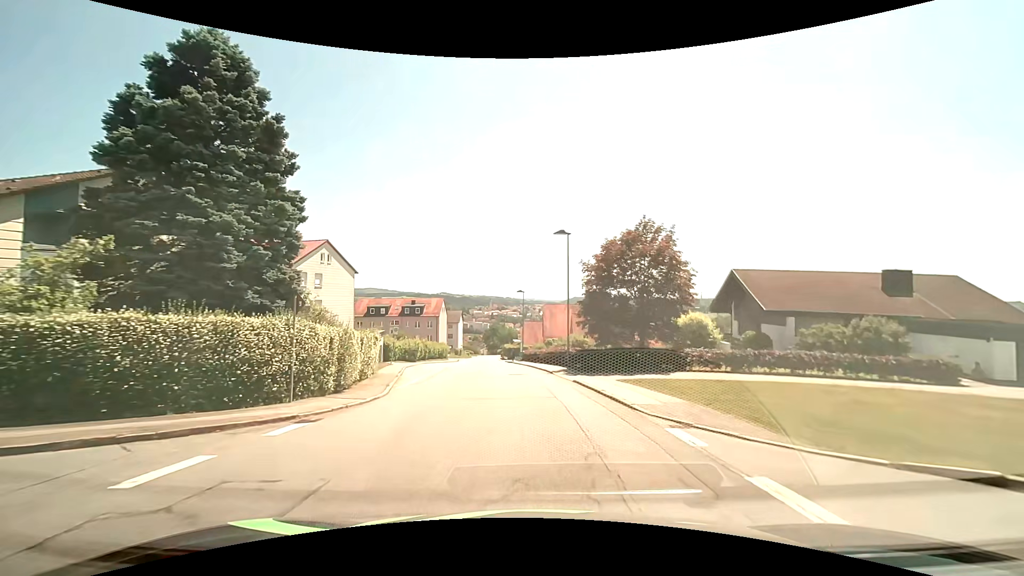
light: Day
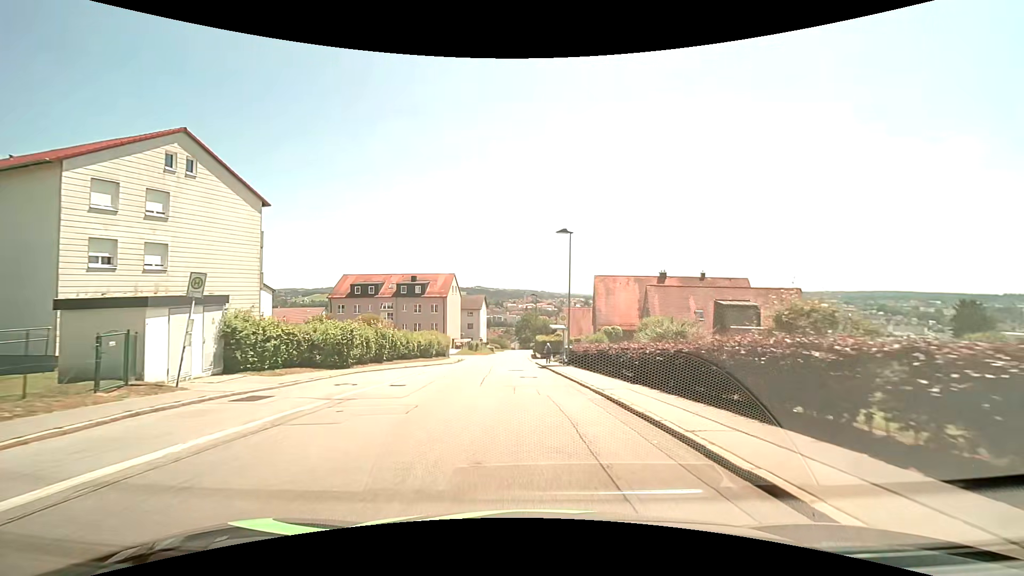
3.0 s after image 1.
(-1.2, +28.4) m; -4°
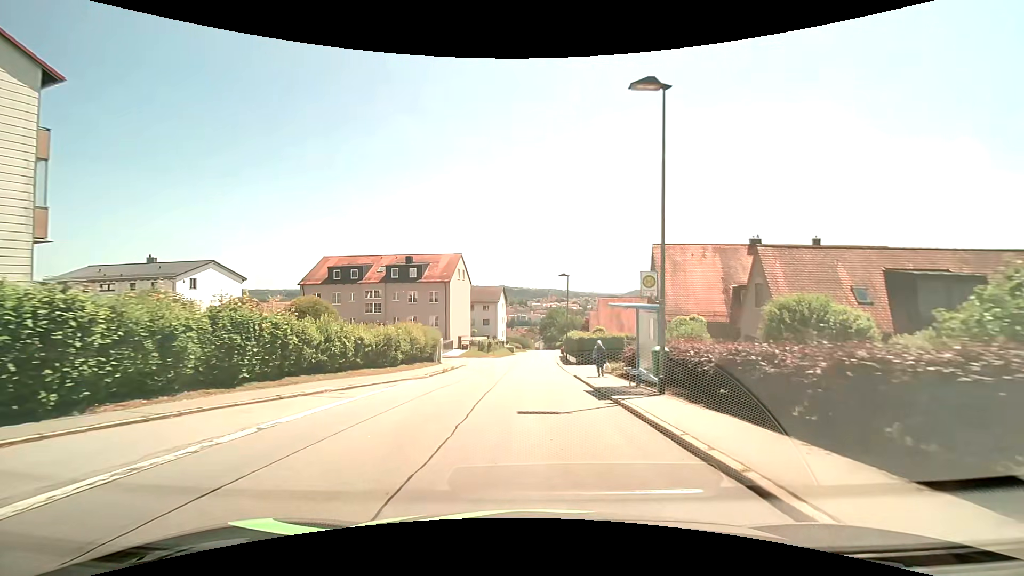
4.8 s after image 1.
(-0.3, +17.4) m; -3°
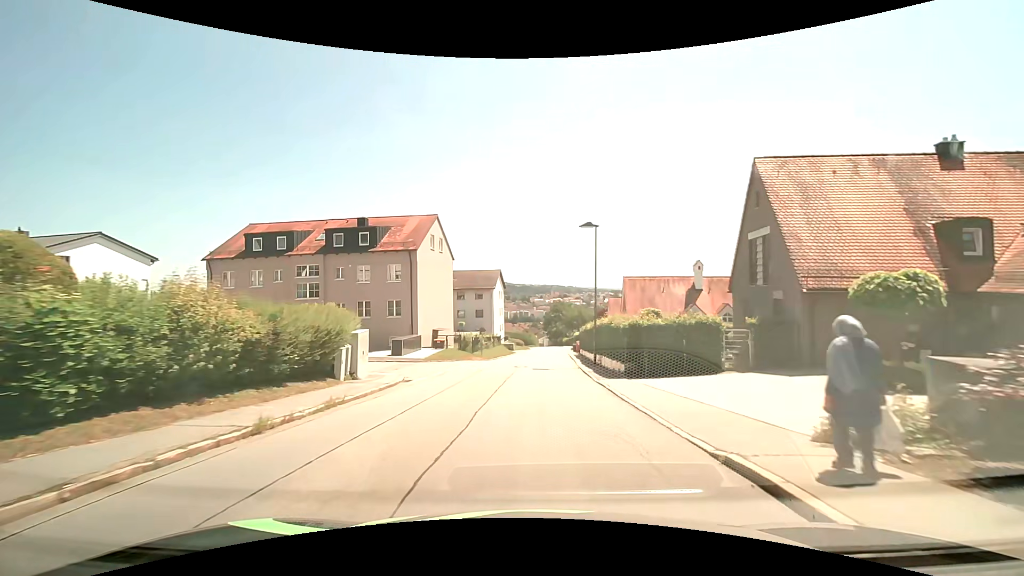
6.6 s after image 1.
(-0.1, +17.8) m; 0°
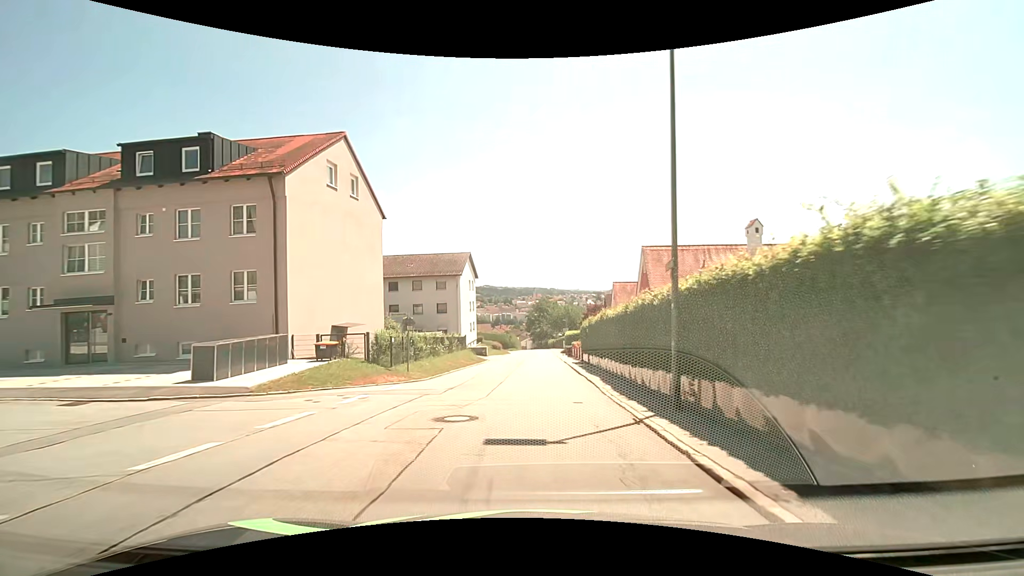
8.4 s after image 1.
(+0.3, +18.3) m; +2°
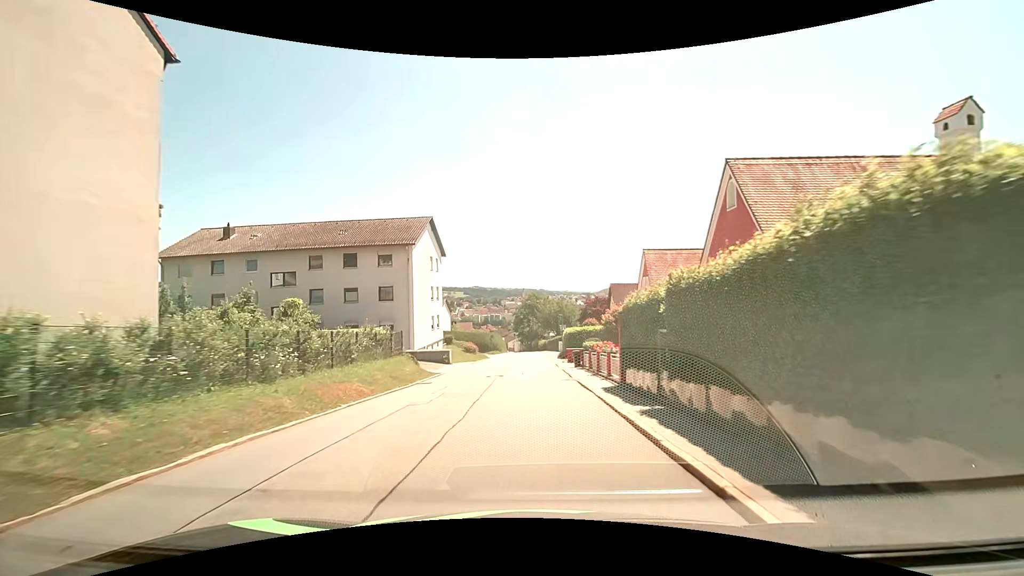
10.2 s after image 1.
(+0.2, +18.5) m; +1°
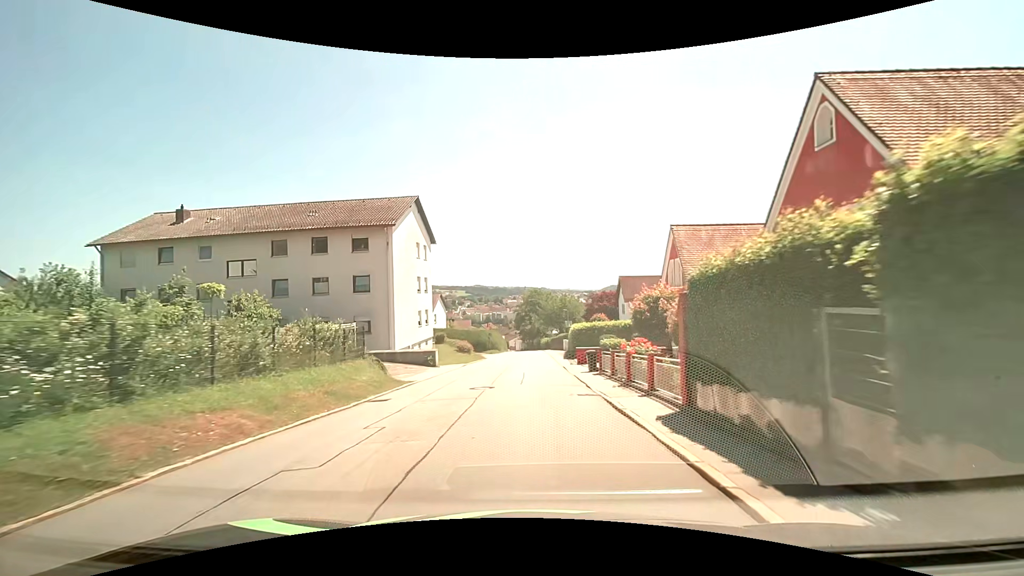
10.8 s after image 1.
(0.0, +6.2) m; 0°
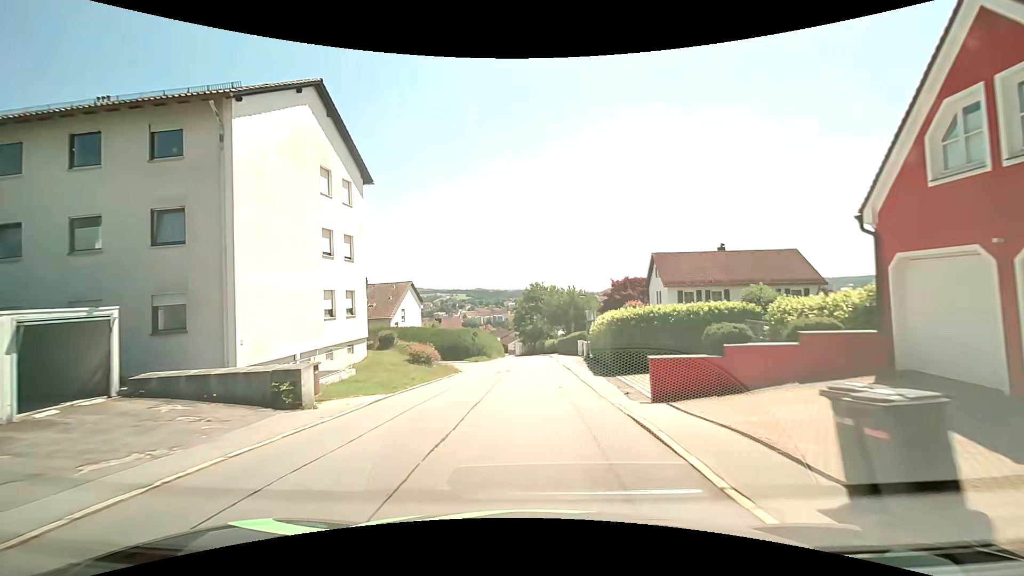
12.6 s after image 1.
(+0.1, +18.4) m; -1°
(0, +10) (0, +20) (0, +30) (+1, +40) (+1, +50) (+1, +60) (+1, +70) (+1, +80) (+1, +90) (0, +100) m
